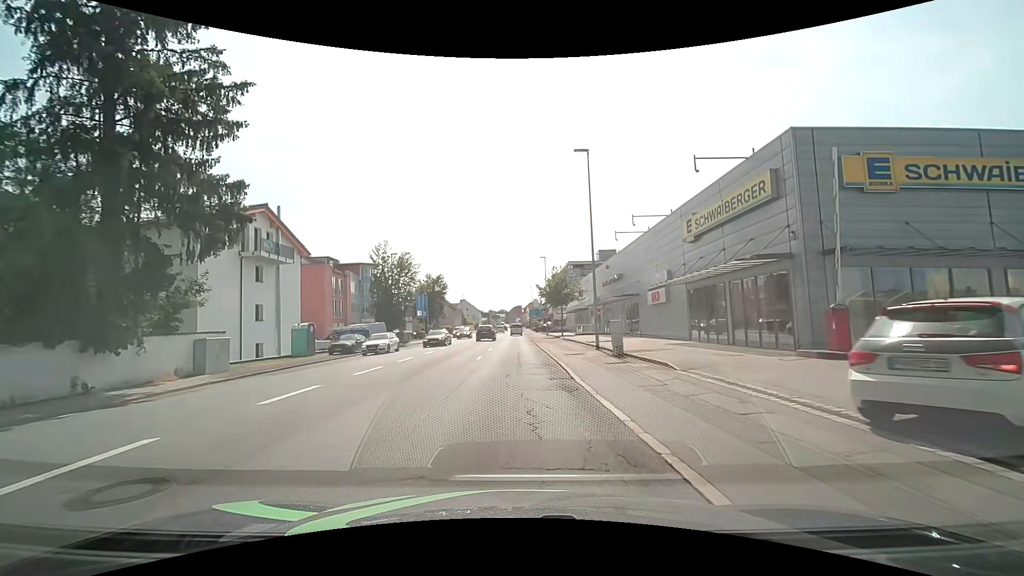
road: tertiary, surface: asphalt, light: Day
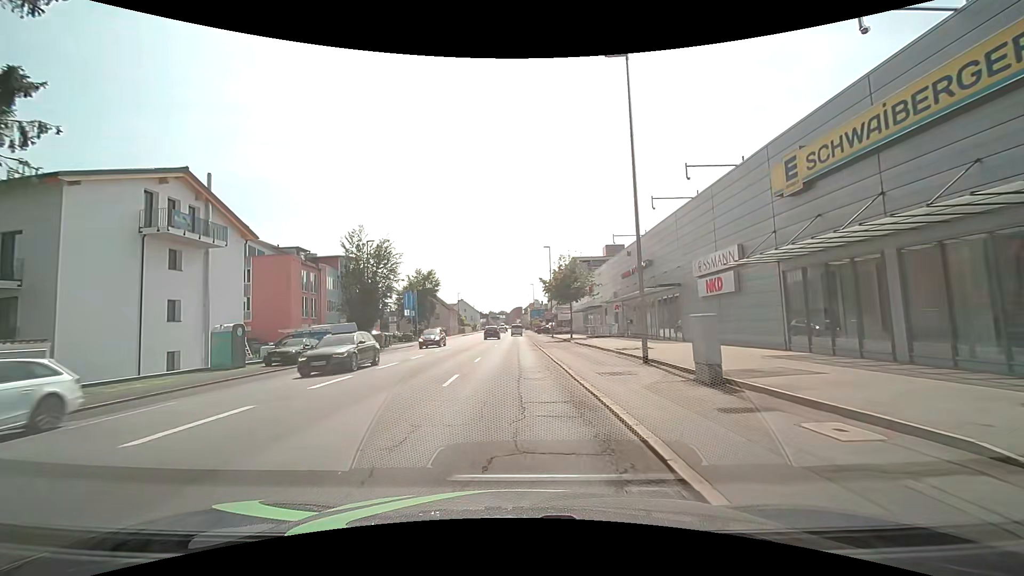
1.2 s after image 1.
(0.0, +9.4) m; 0°
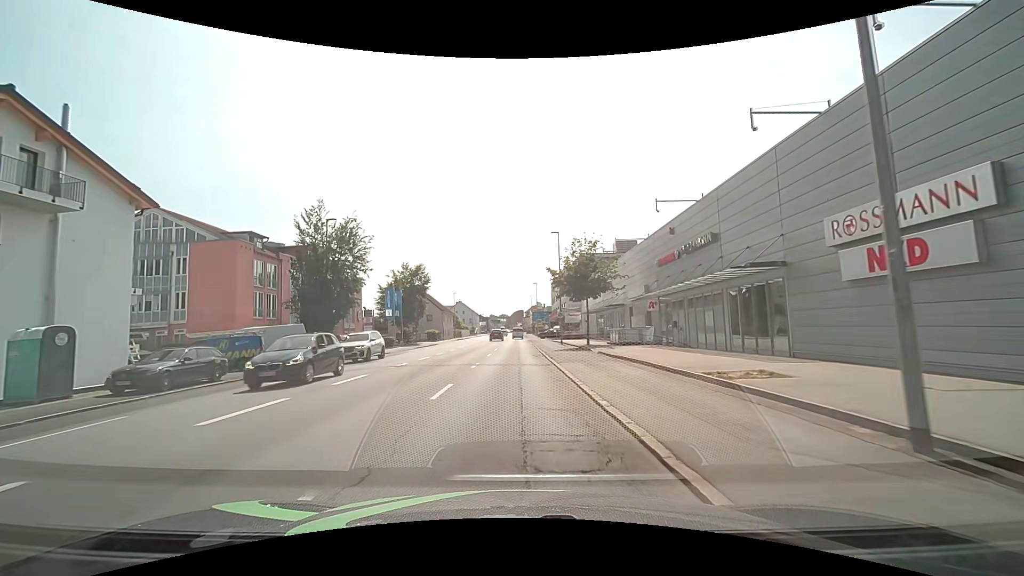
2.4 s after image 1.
(-0.1, +10.6) m; 0°
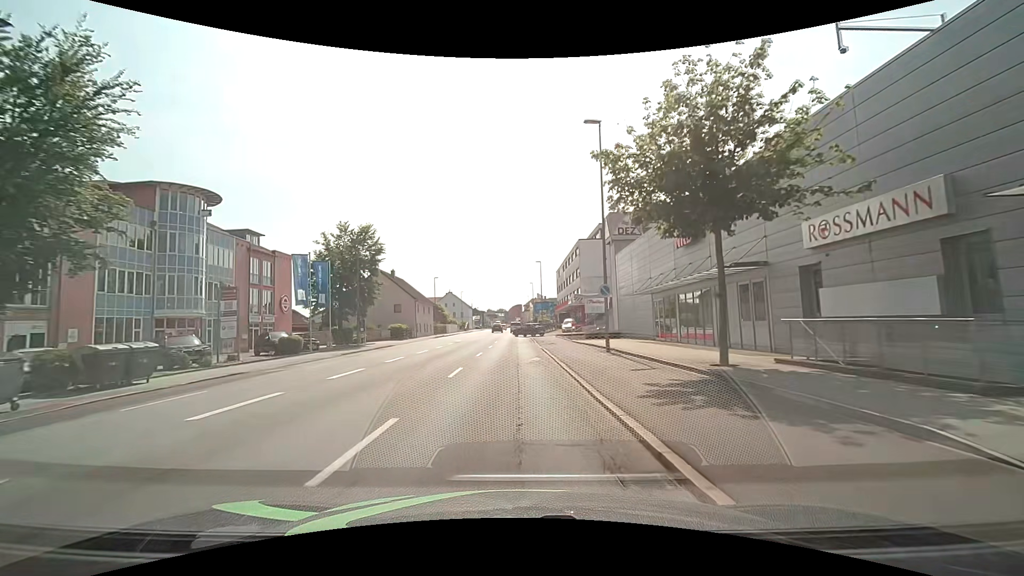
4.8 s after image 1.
(-0.2, +24.5) m; 0°
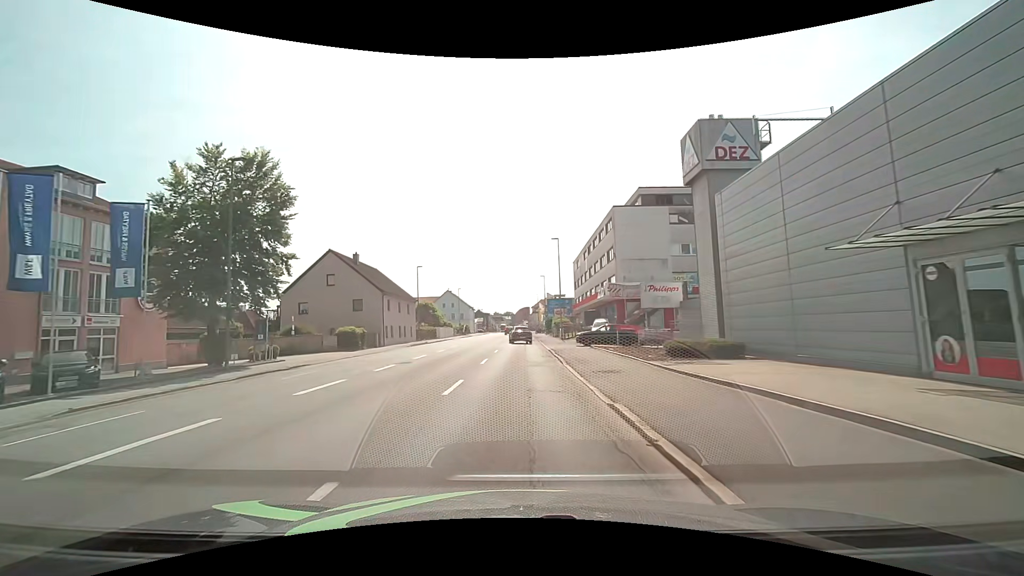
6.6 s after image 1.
(0.0, +20.9) m; -1°
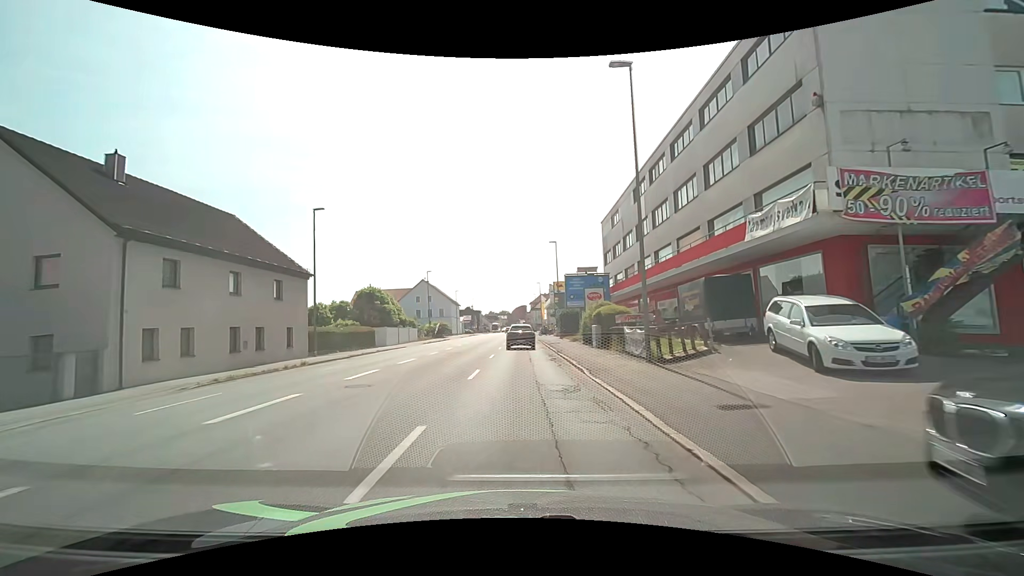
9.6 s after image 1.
(+0.1, +33.4) m; 0°
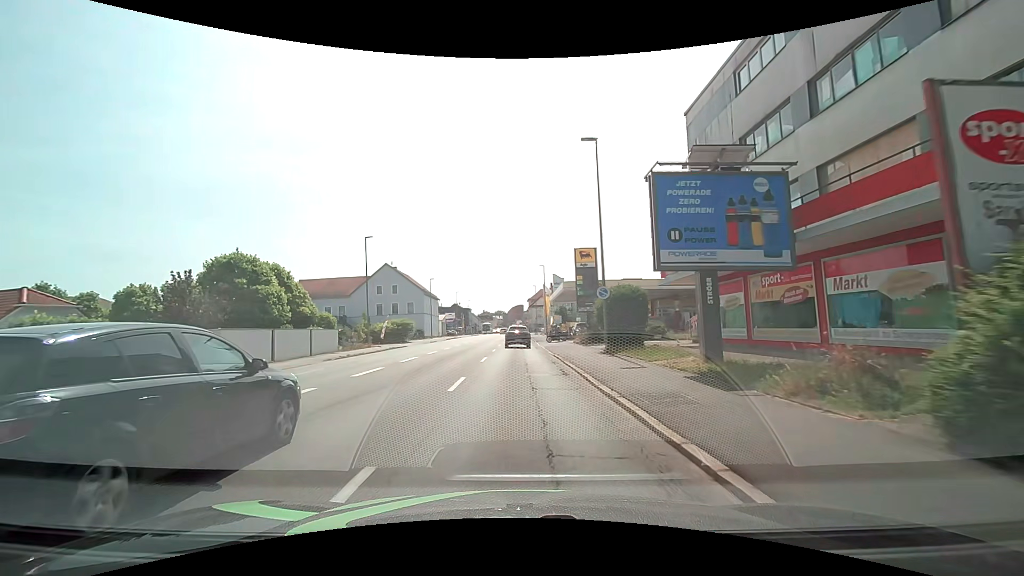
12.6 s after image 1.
(+0.1, +29.0) m; 0°
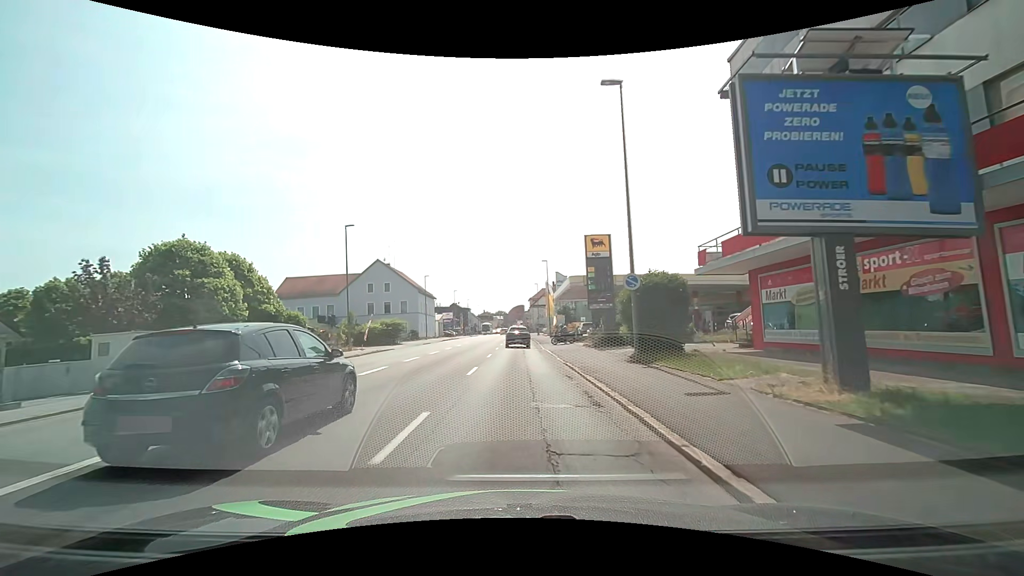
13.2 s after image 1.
(0.0, +5.5) m; 0°
